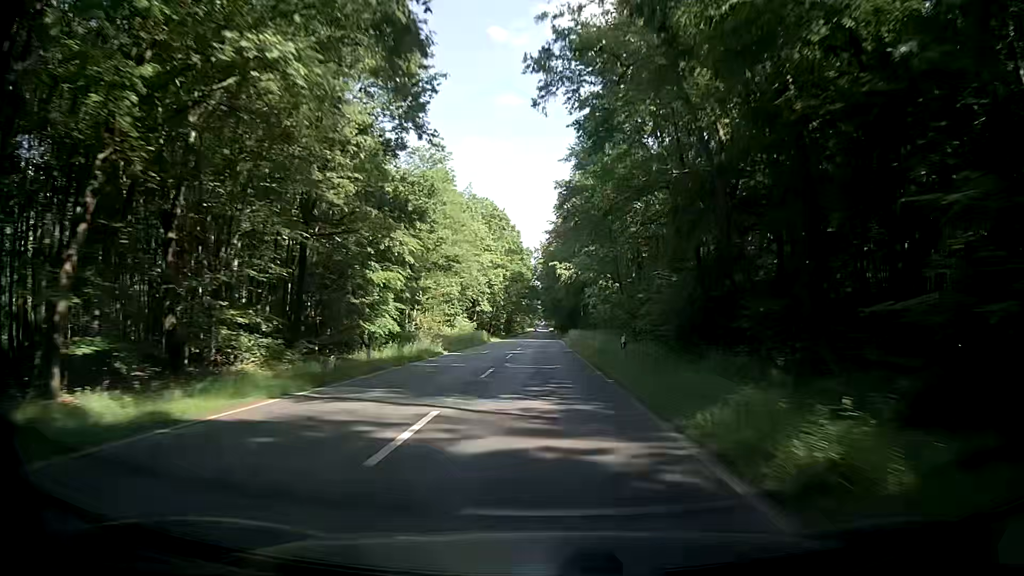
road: primary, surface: asphalt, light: Day
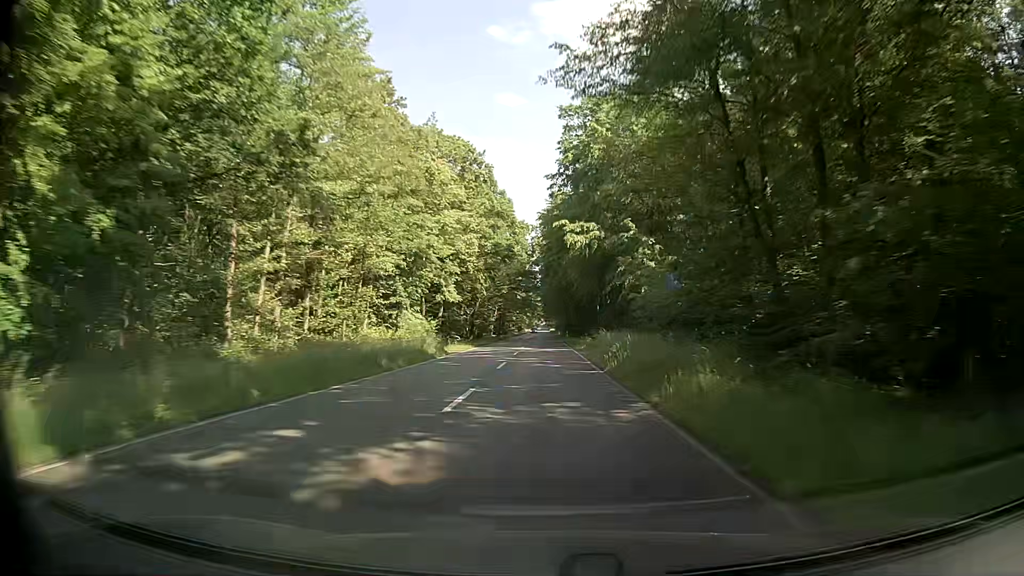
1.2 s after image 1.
(+0.3, +31.1) m; 0°
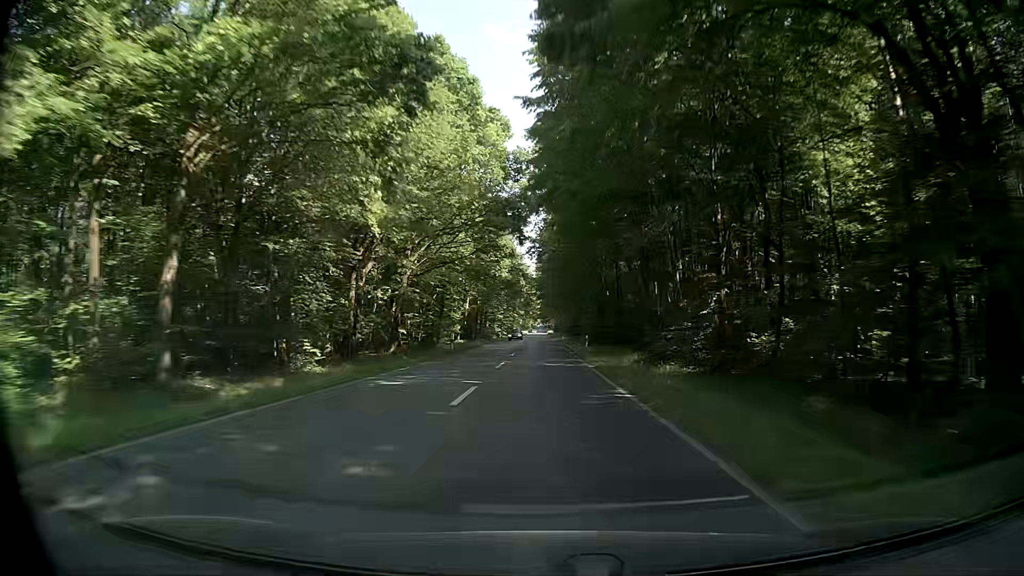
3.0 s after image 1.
(+0.1, +46.3) m; 0°
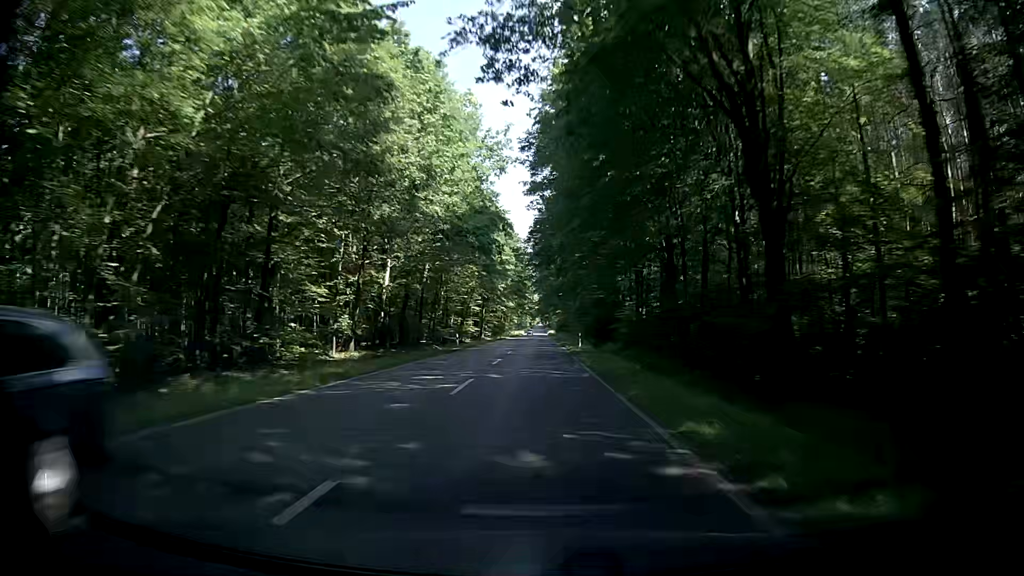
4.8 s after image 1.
(+0.1, +45.9) m; 0°
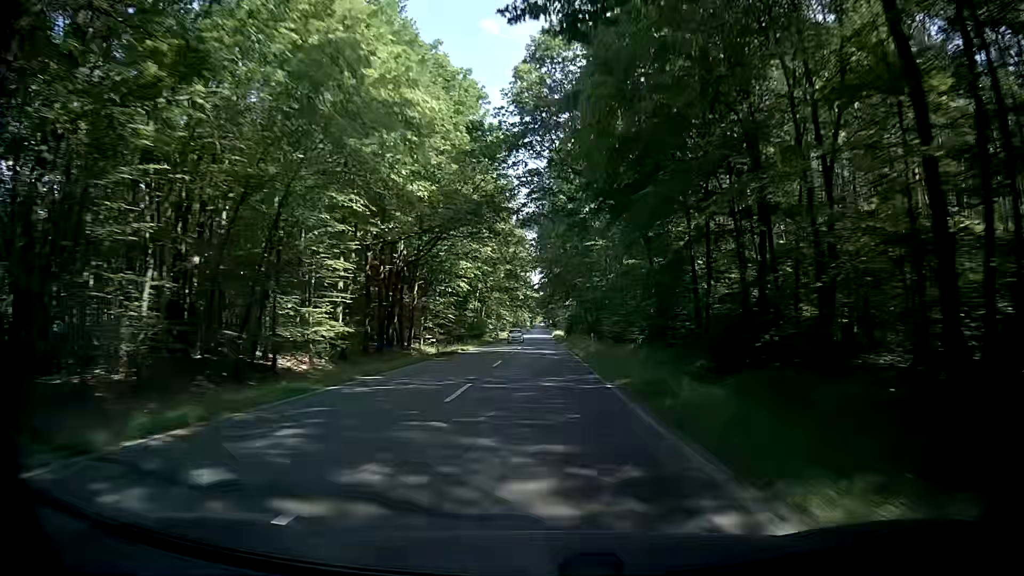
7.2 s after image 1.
(-0.2, +60.3) m; +1°
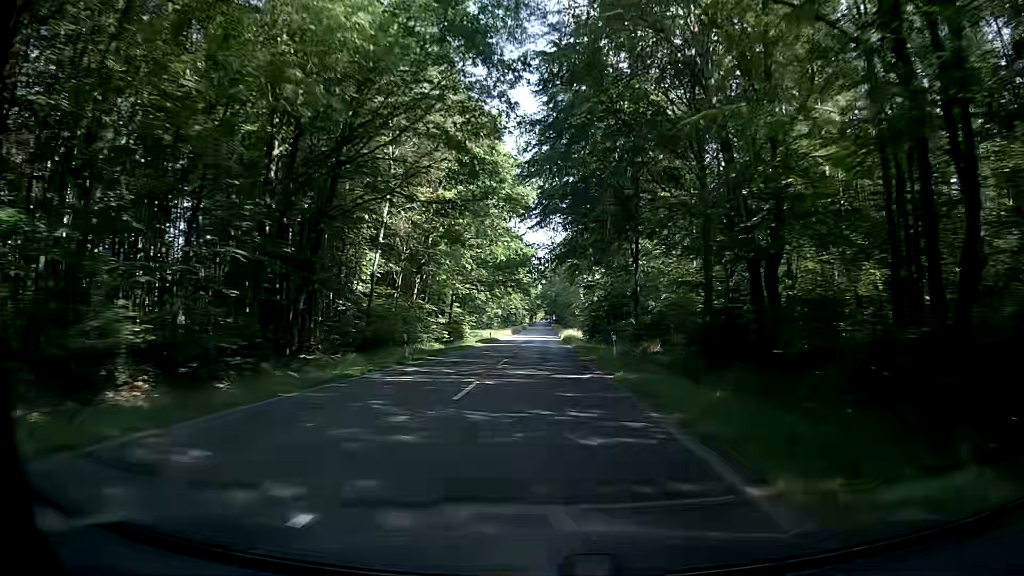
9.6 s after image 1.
(-0.9, +59.4) m; -1°
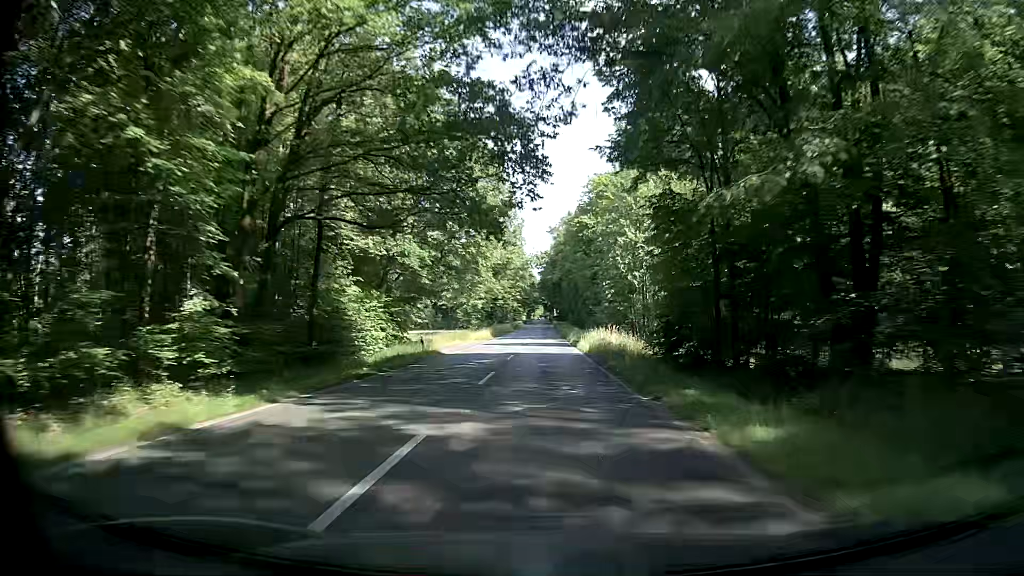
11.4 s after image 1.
(+0.1, +44.0) m; +1°
